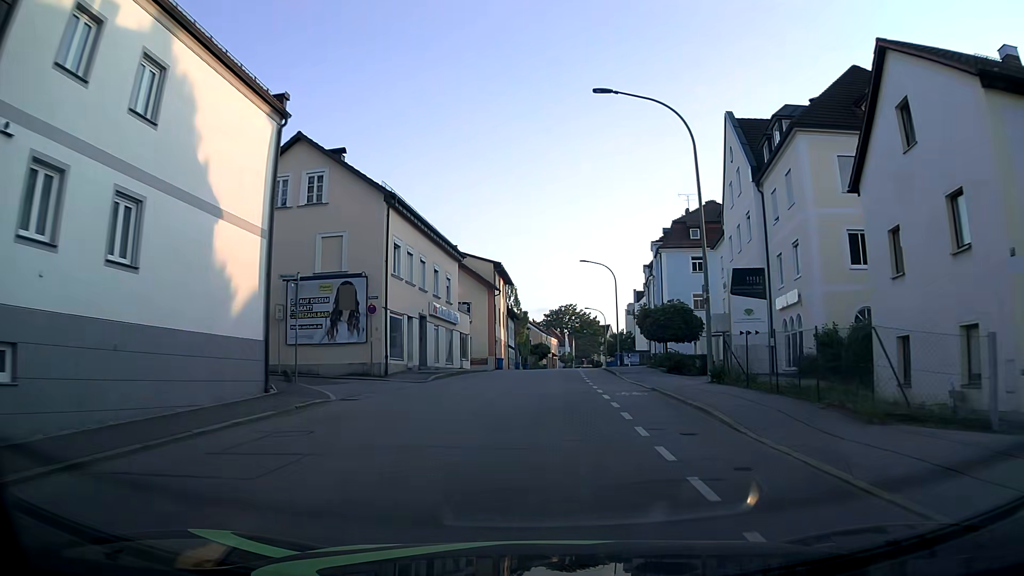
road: tertiary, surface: asphalt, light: Day
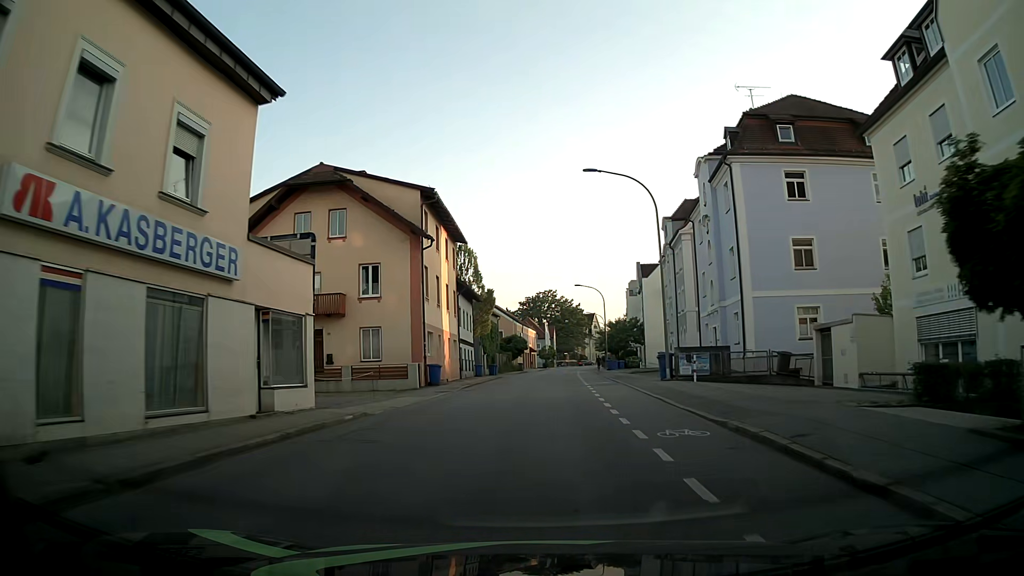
(+0.7, +28.2) m; +3°
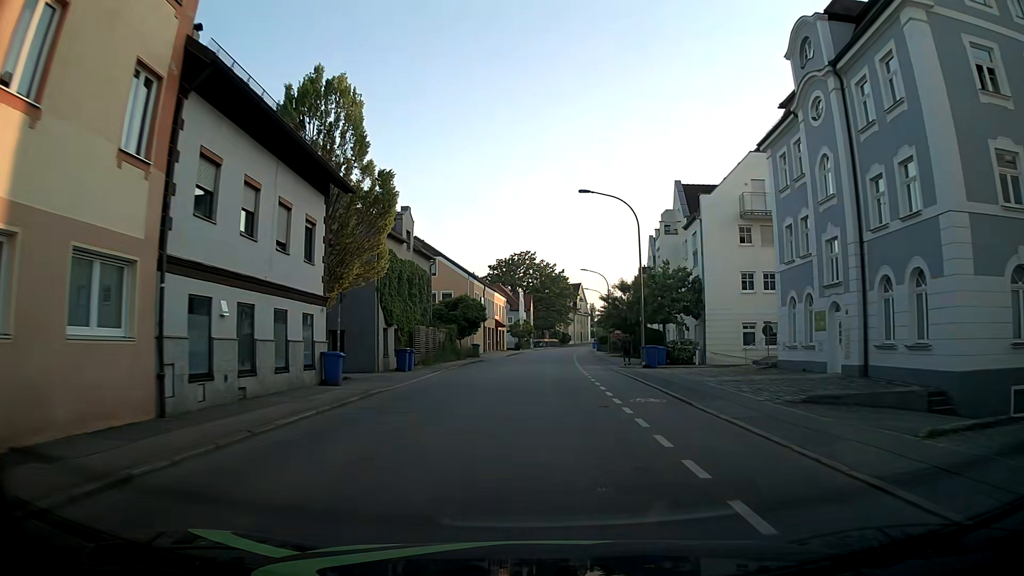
(+0.5, +35.5) m; +1°
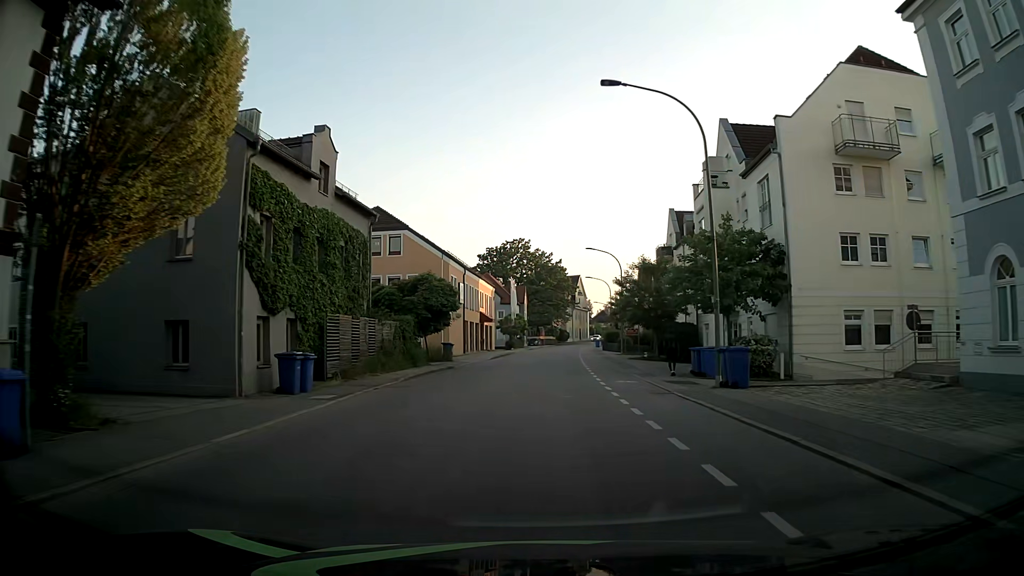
(+0.1, +14.5) m; +1°
(0, +10) (0, +20) (0, +30) (+1, +40) (+1, +50) (+2, +60) (+3, +70) (+4, +80) (+5, +90) (+6, +100) m
